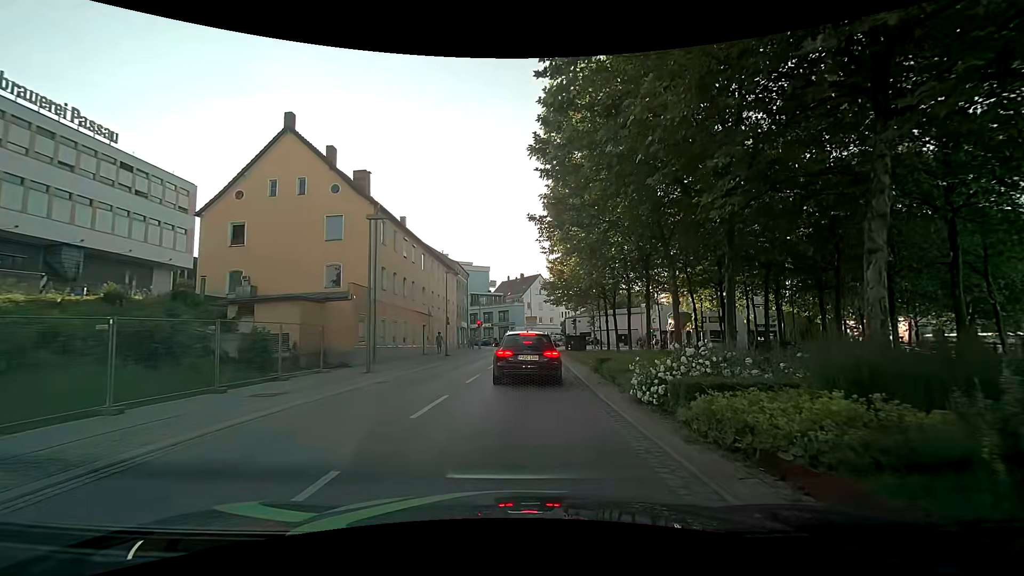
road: tertiary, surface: asphalt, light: Day
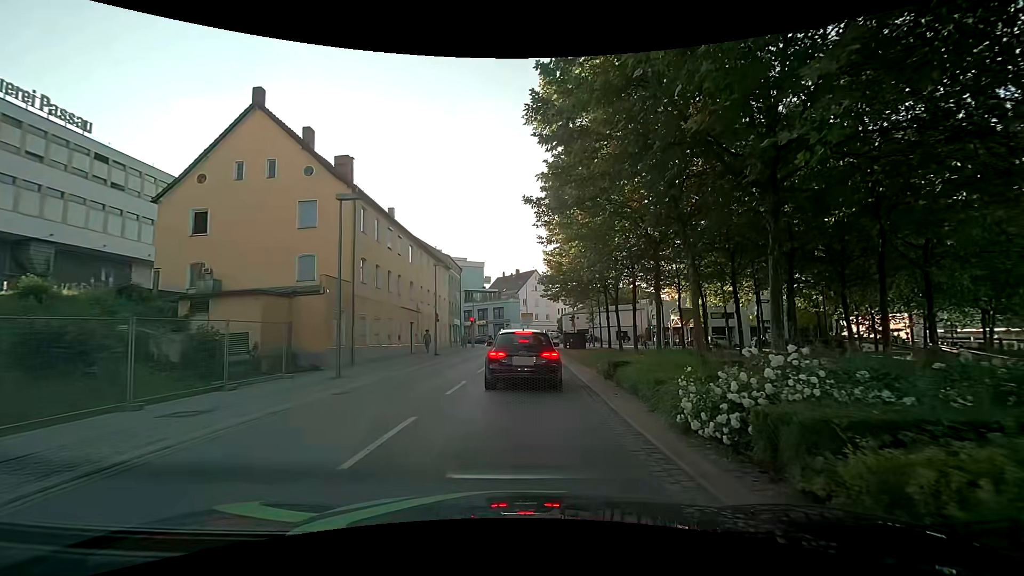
(0.0, +2.9) m; 0°
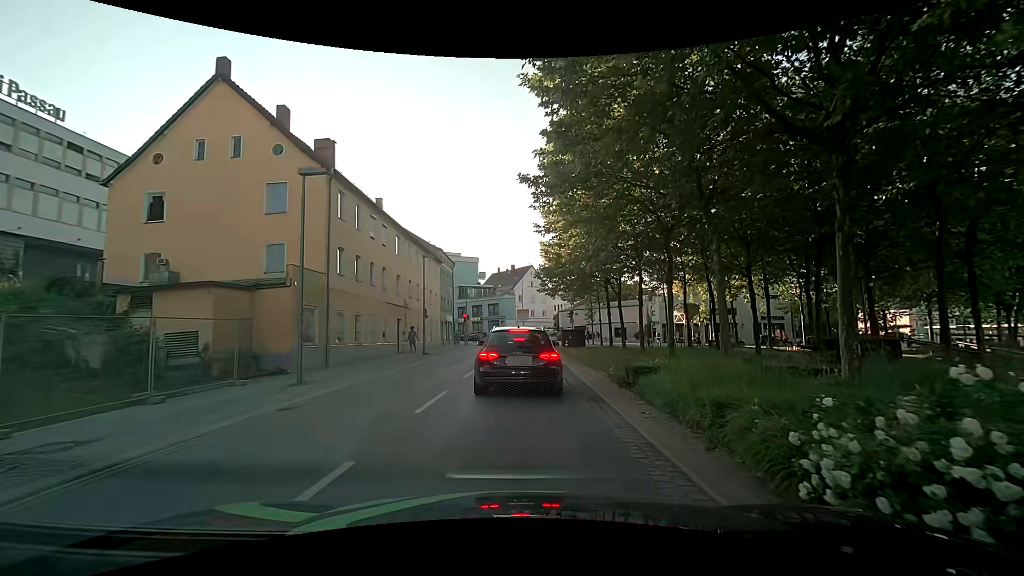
(0.0, +2.7) m; -1°
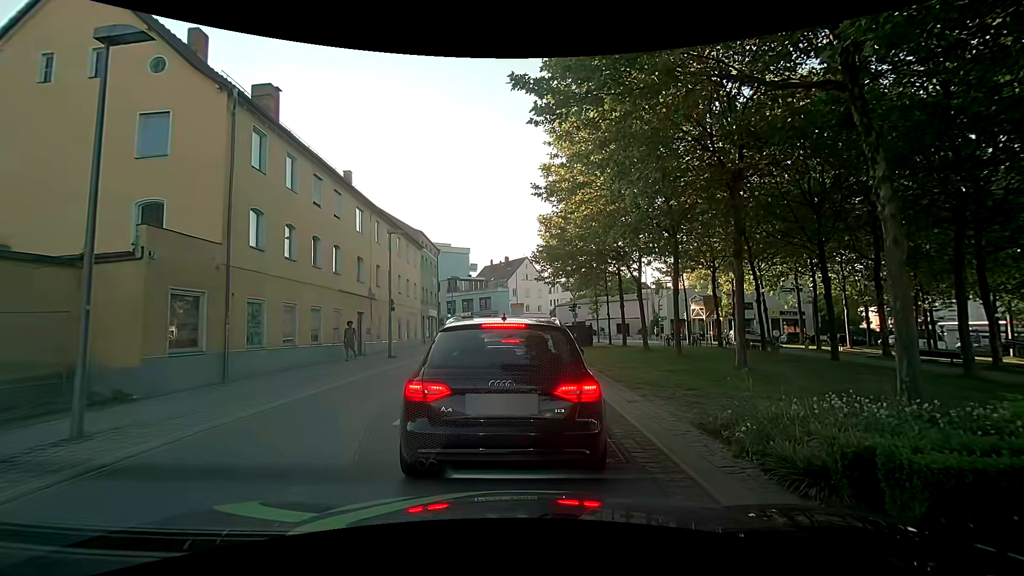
(+0.2, +6.9) m; 0°
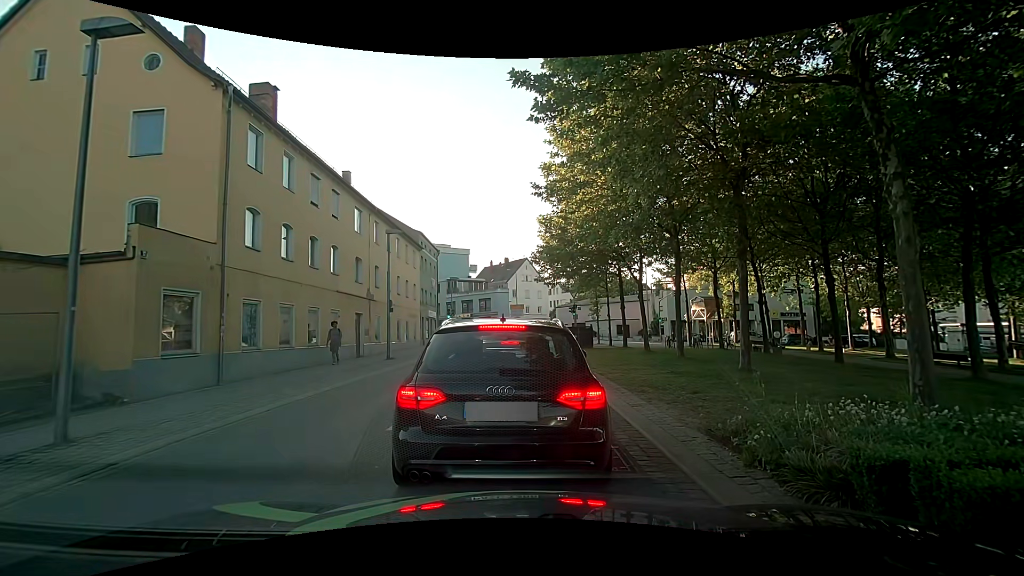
(0.0, +0.3) m; 0°
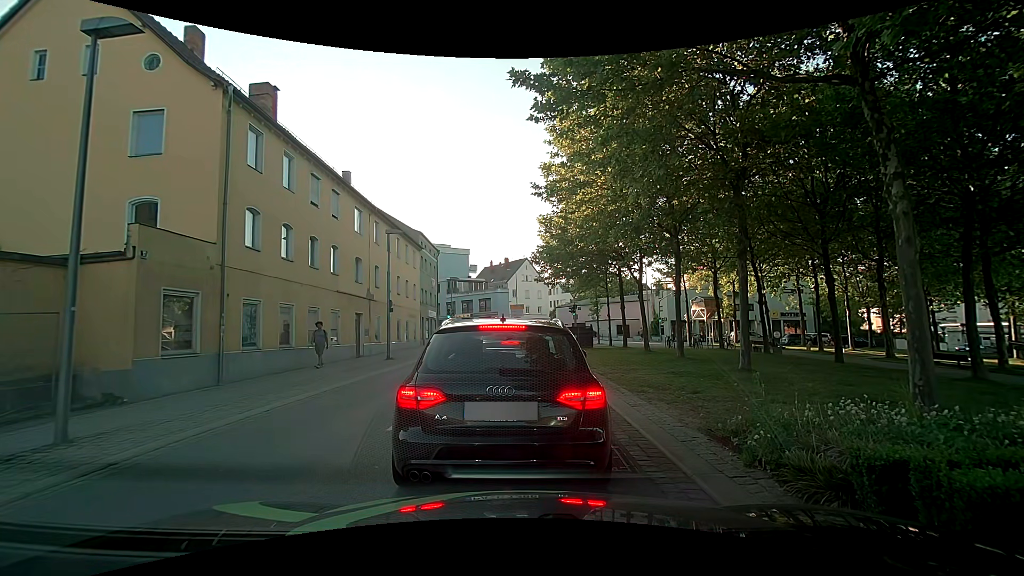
(0.0, 0.0) m; 0°
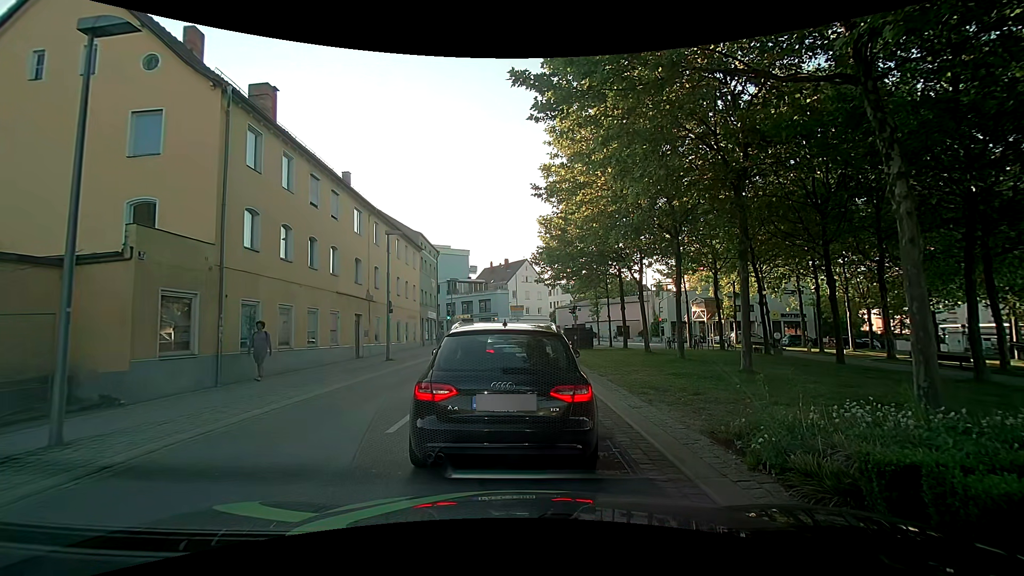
(0.0, +0.1) m; 0°
